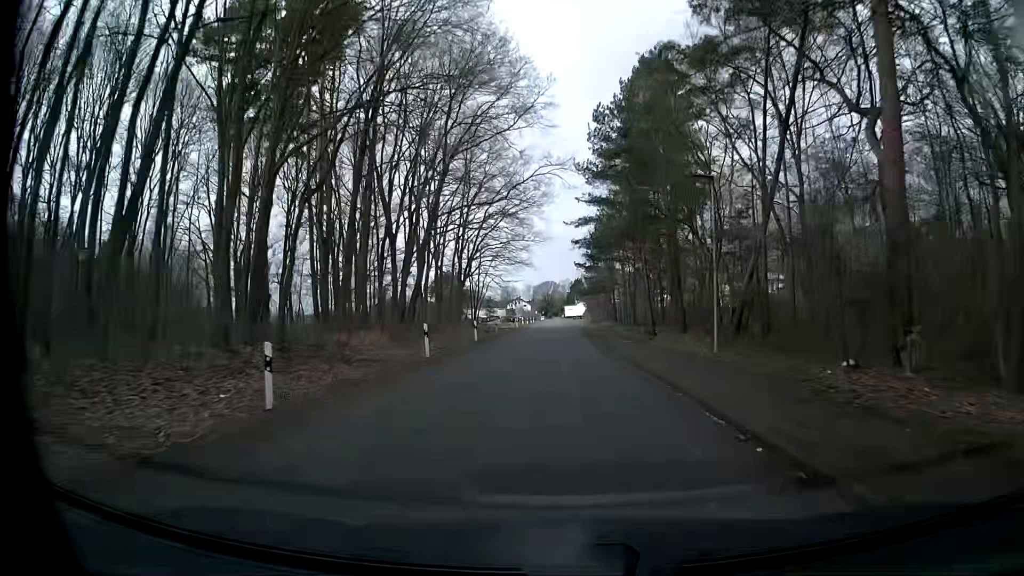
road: unclassified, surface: paved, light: Day
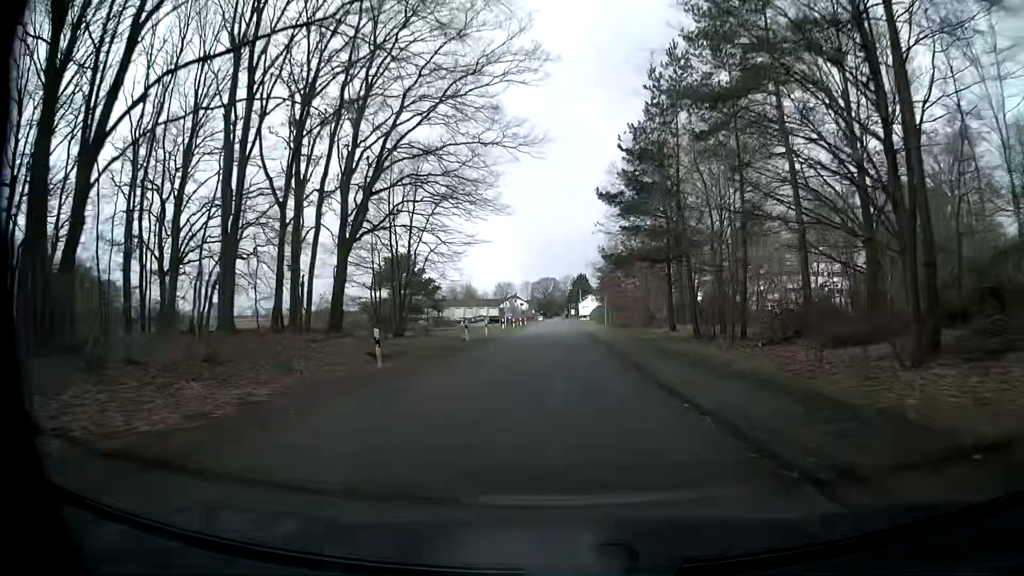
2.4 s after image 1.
(+0.3, +34.2) m; 0°
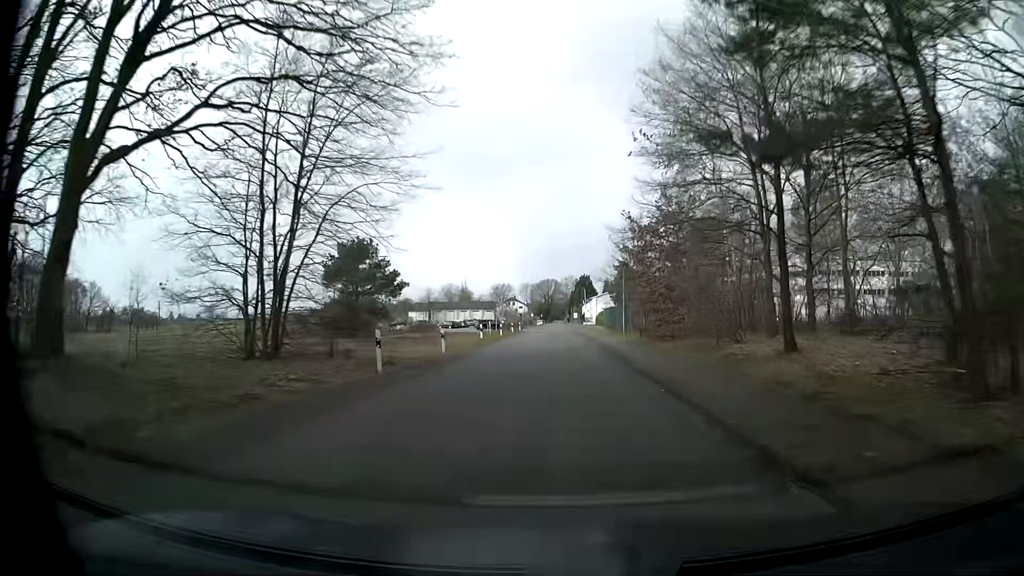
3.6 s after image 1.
(+0.1, +17.5) m; 0°
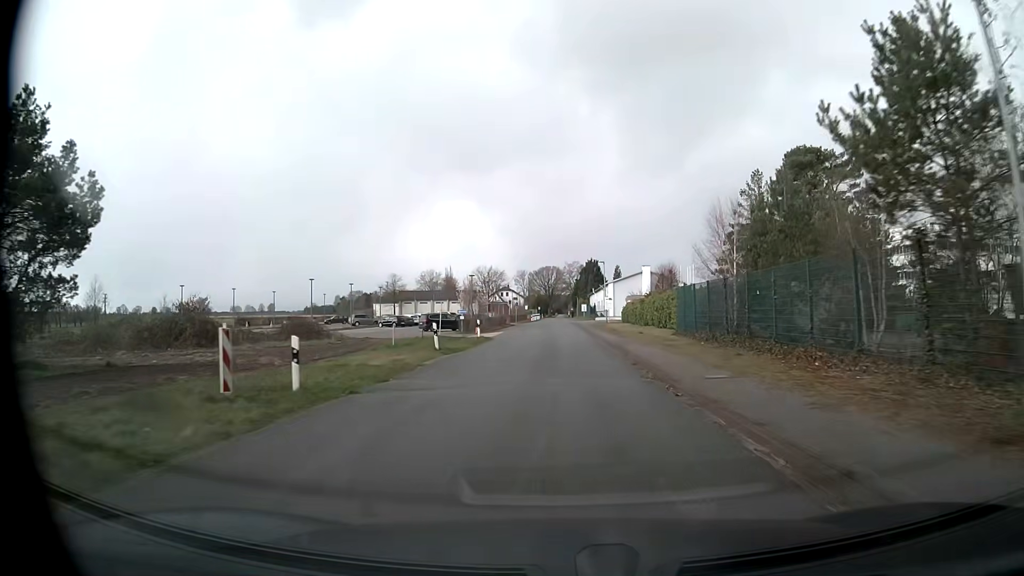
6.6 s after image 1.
(-0.1, +44.2) m; 0°
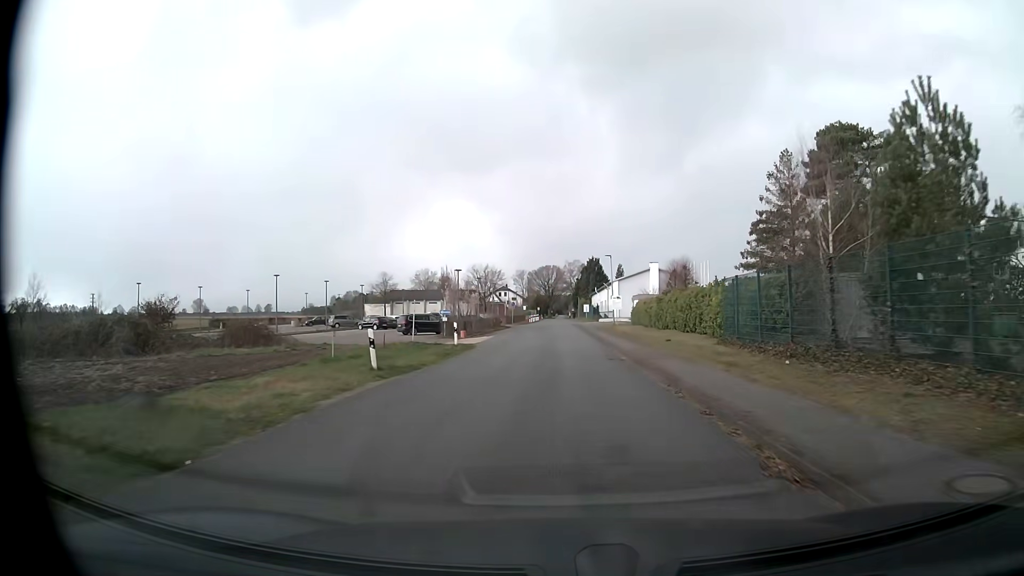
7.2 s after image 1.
(0.0, +8.8) m; 0°
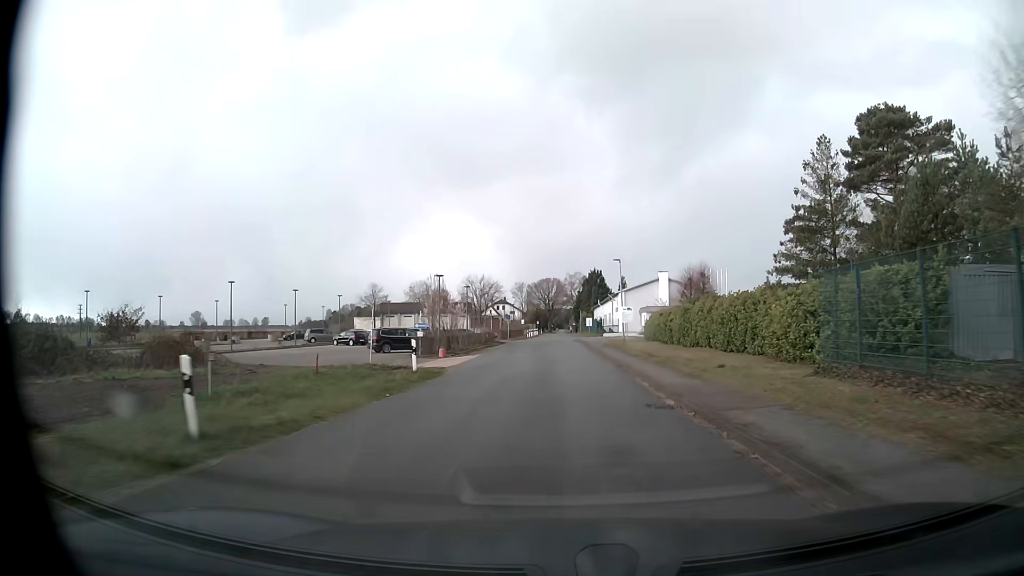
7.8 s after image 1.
(0.0, +8.8) m; 0°
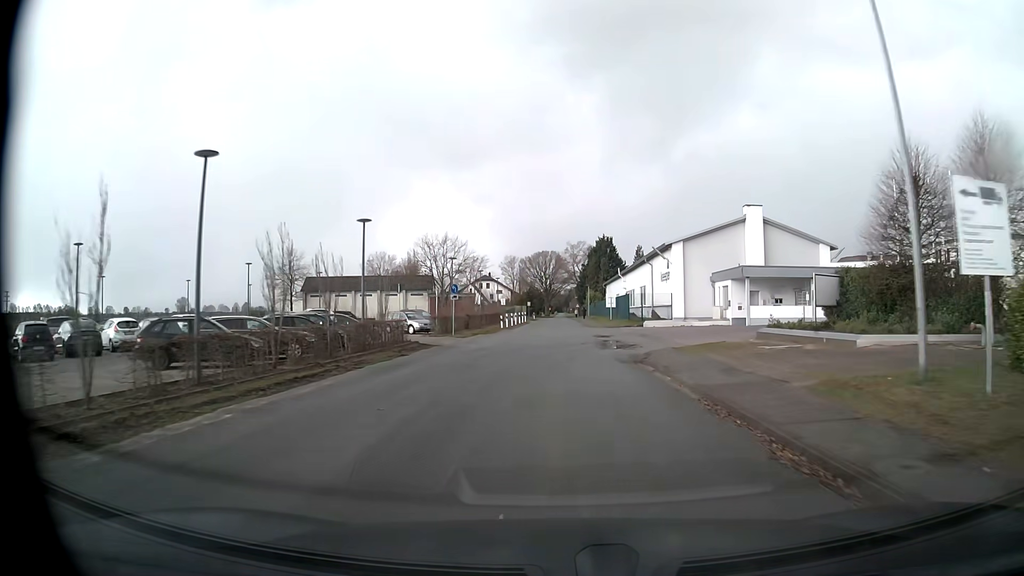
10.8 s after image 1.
(-0.3, +44.3) m; 0°
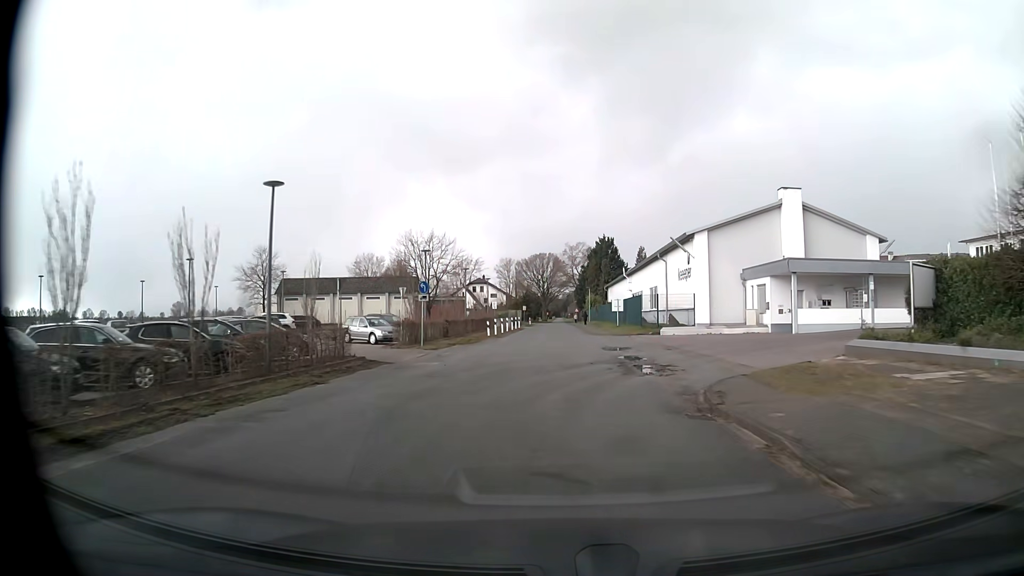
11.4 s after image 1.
(0.0, +8.9) m; 0°
(0, +10) (0, +20) (0, +30) (0, +40) (0, +50) (0, +60) (0, +70) (0, +80) (0, +90) (0, +100) m
